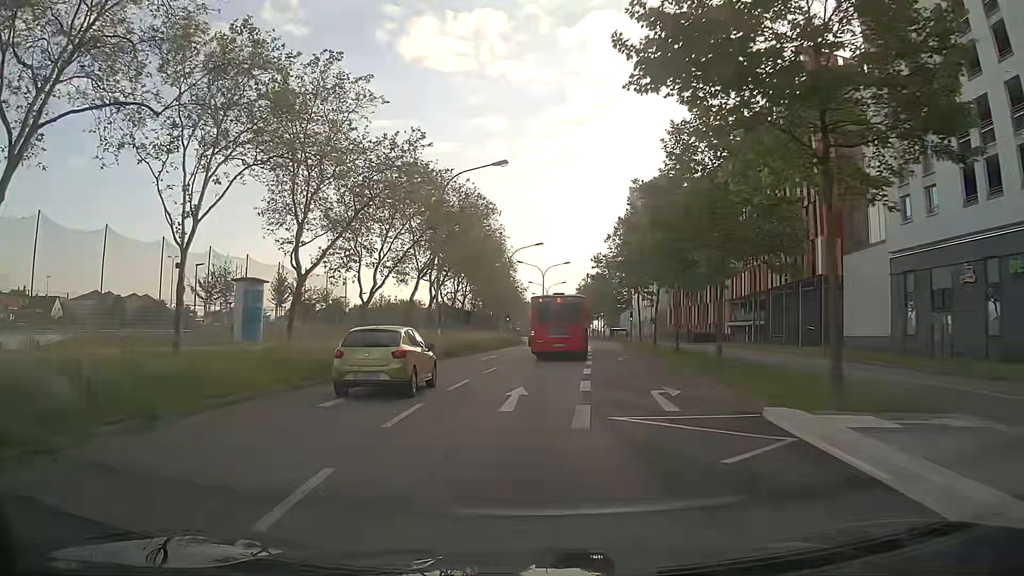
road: secondary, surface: asphalt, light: Day
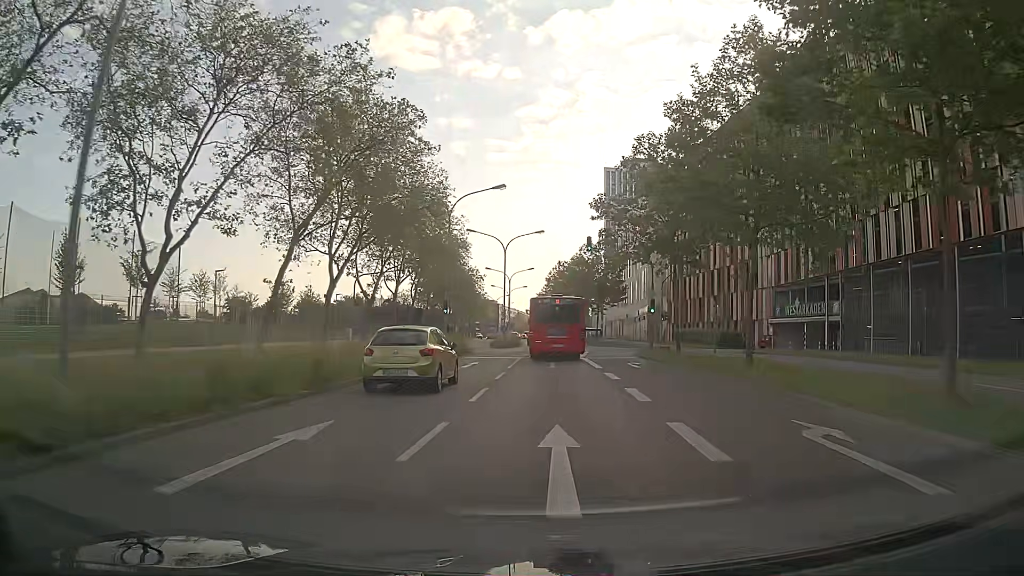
(+0.4, +26.7) m; +4°
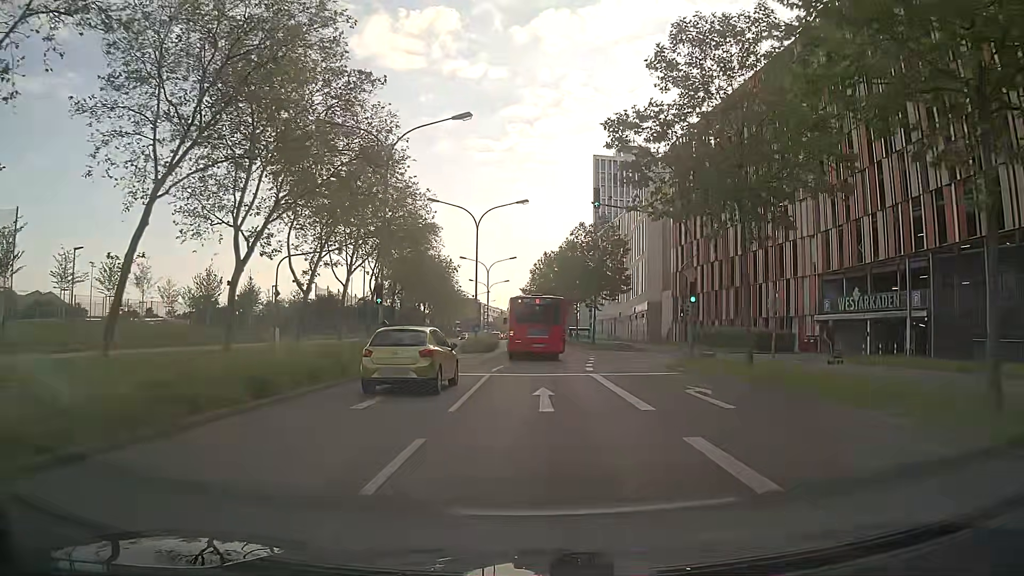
(+0.1, +13.5) m; 0°
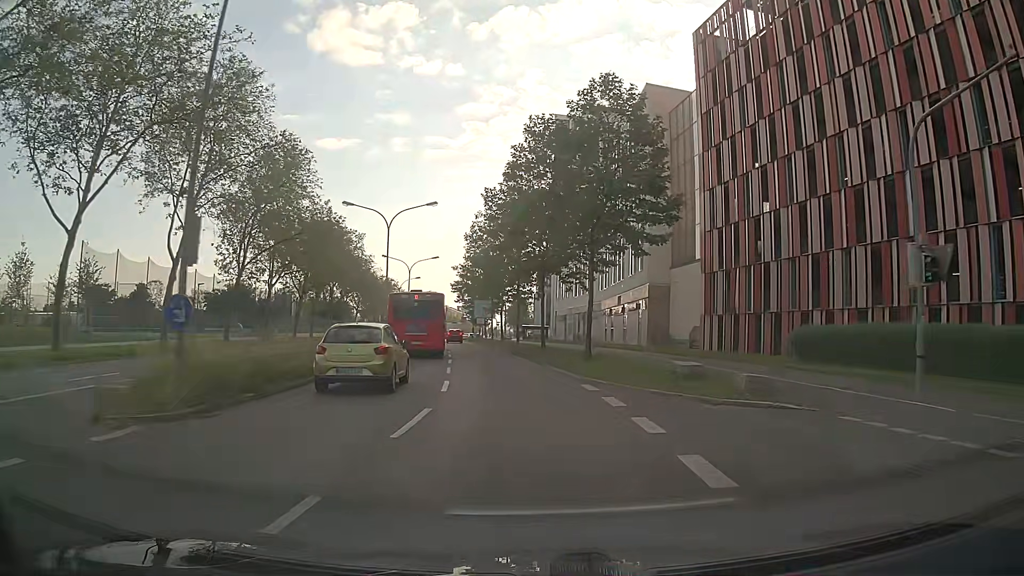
(+1.5, +33.1) m; +4°
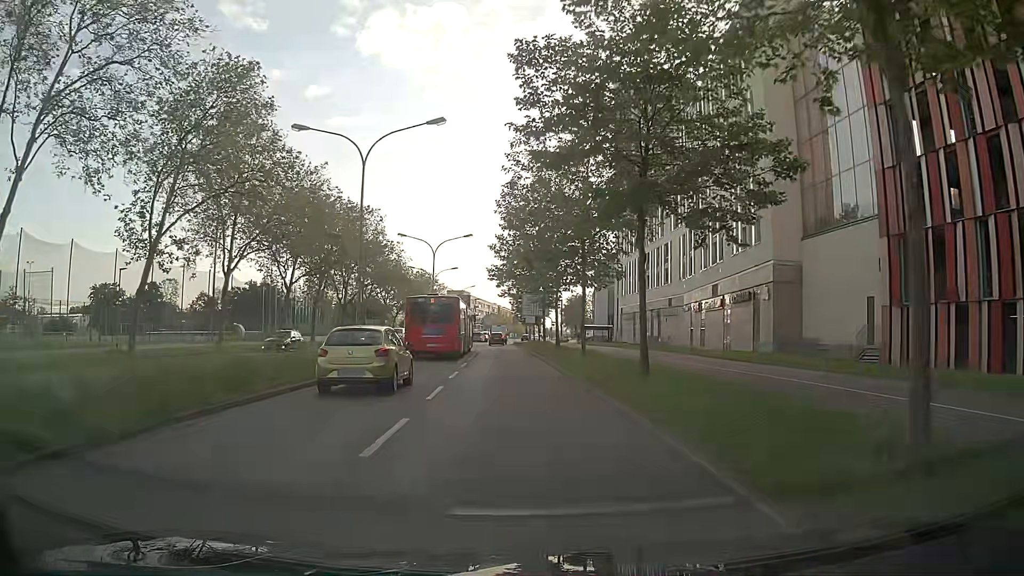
(-0.5, +19.2) m; -4°
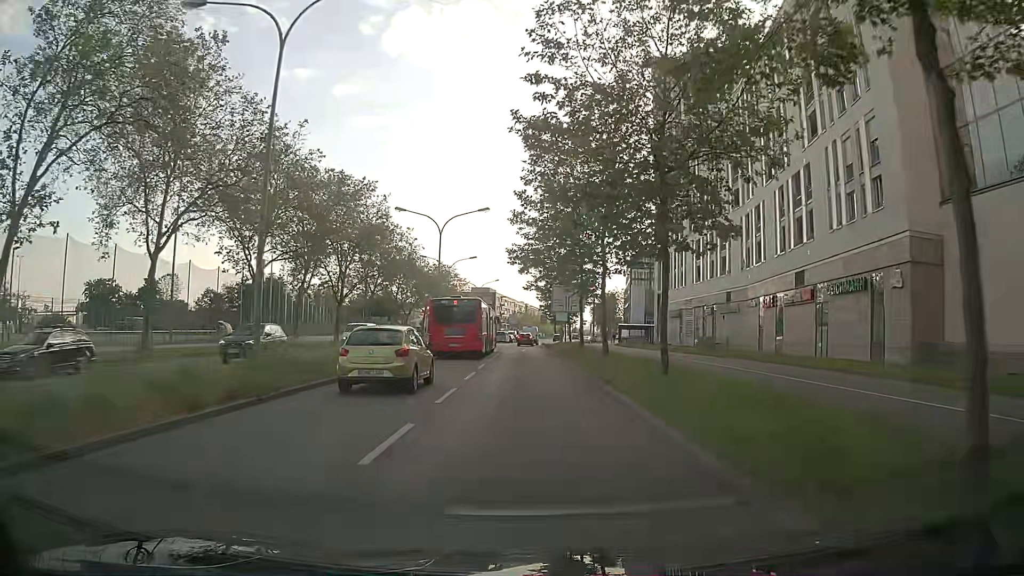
(-0.3, +12.6) m; -3°
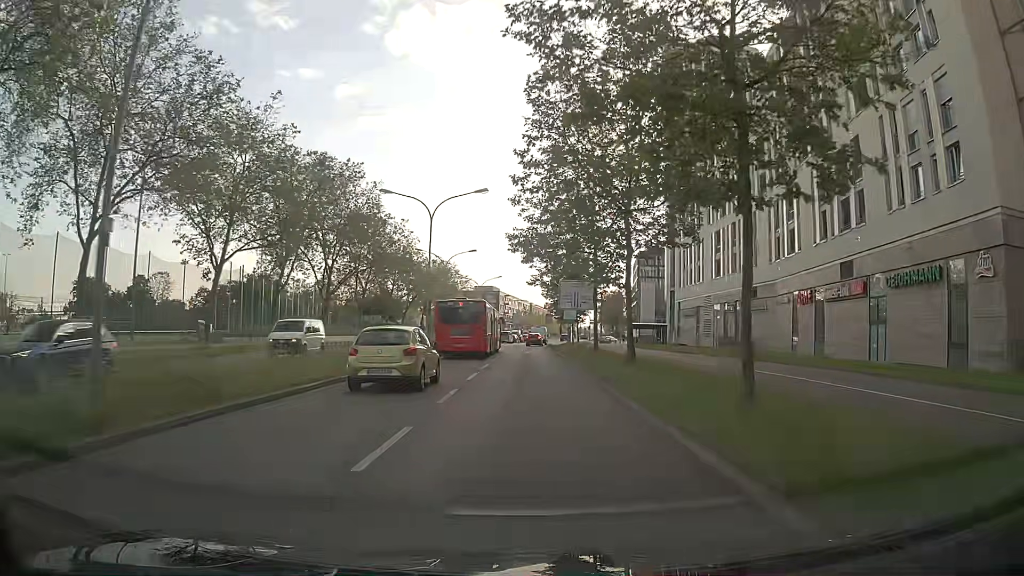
(+0.1, +6.2) m; -1°
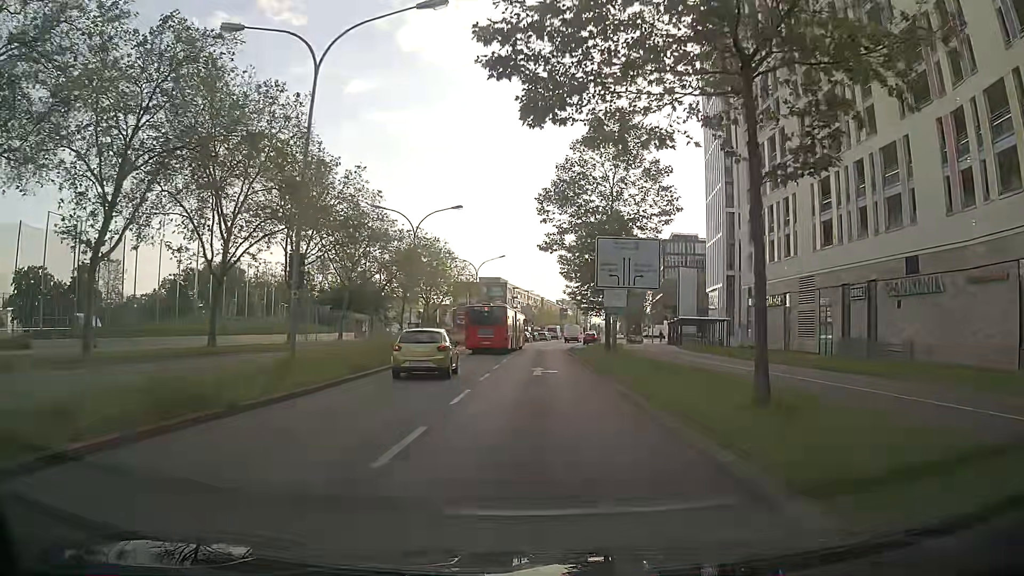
(+0.3, +23.9) m; +1°
(0, +10) (0, +20) (0, +30) (0, +40) (0, +50) (0, +60) (+1, +70) (+2, +80) (+4, +90) (+5, +100) m
